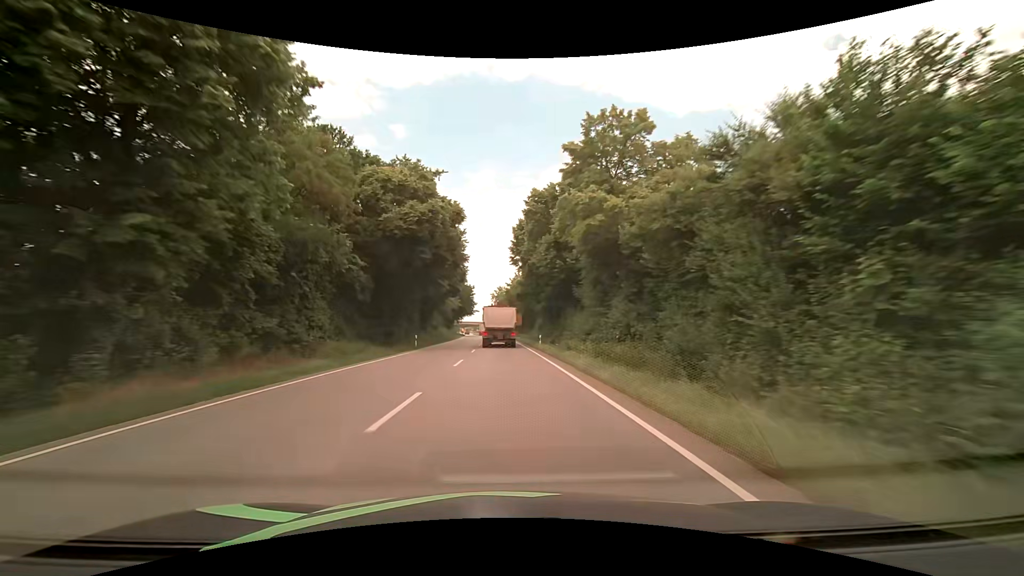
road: primary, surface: asphalt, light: Day
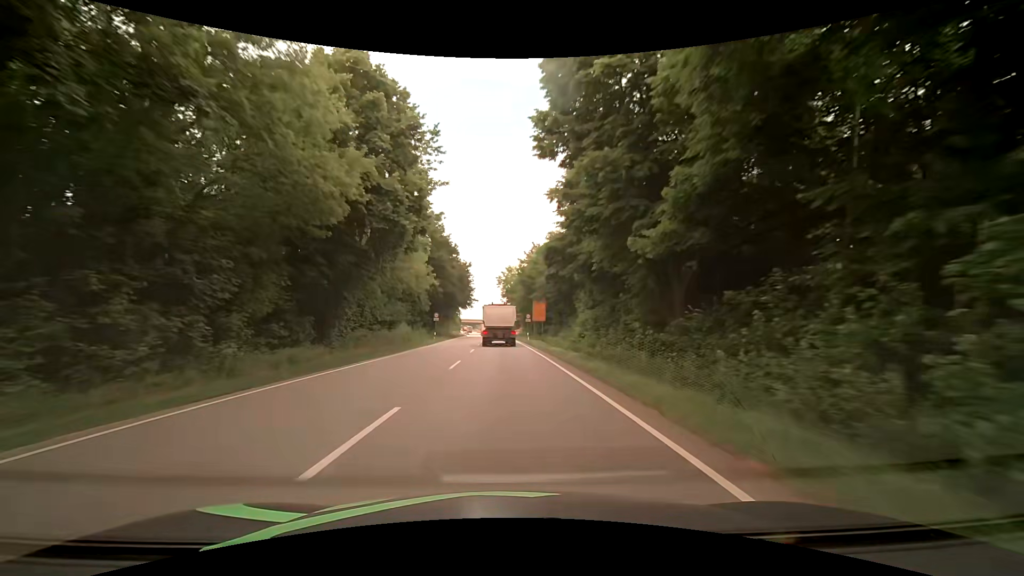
(-0.2, +37.9) m; -1°
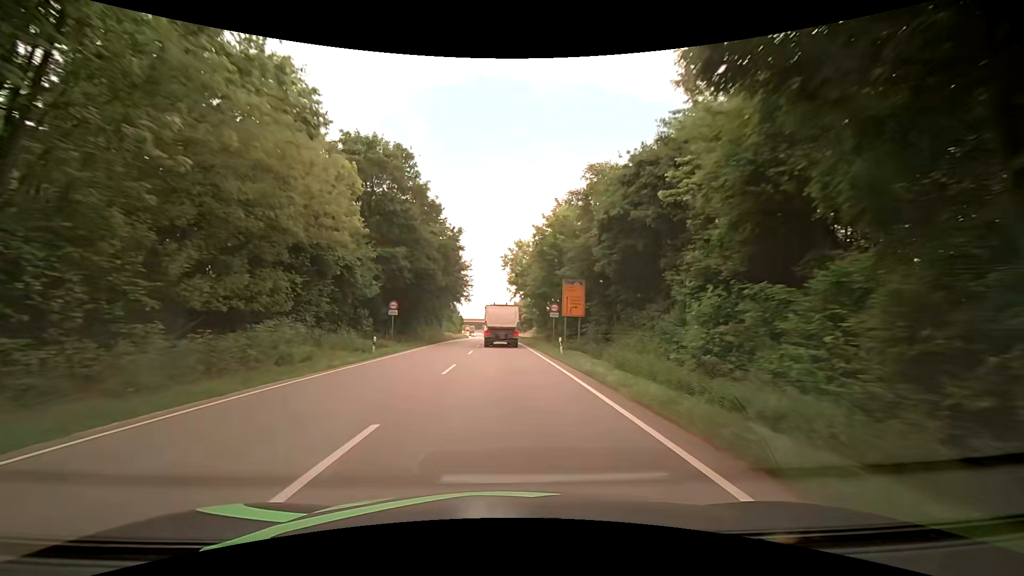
(-0.4, +25.2) m; -1°
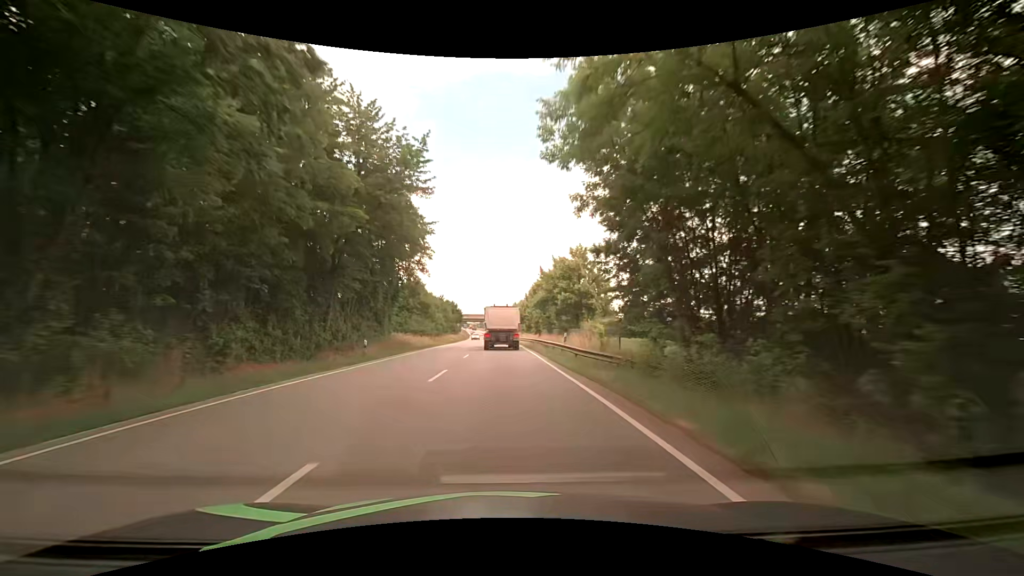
(-0.4, +49.7) m; -1°
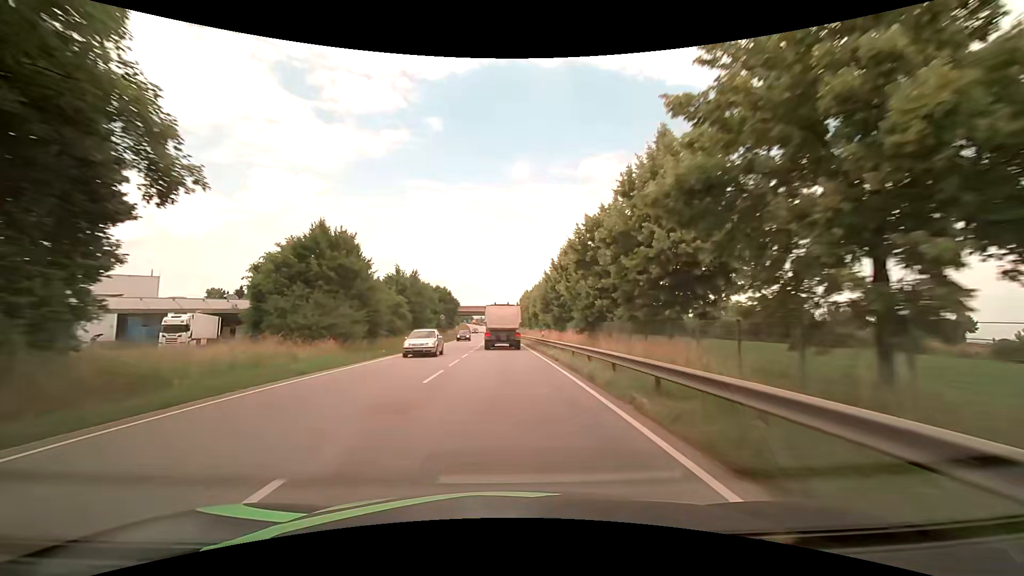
(-0.2, +36.3) m; -1°
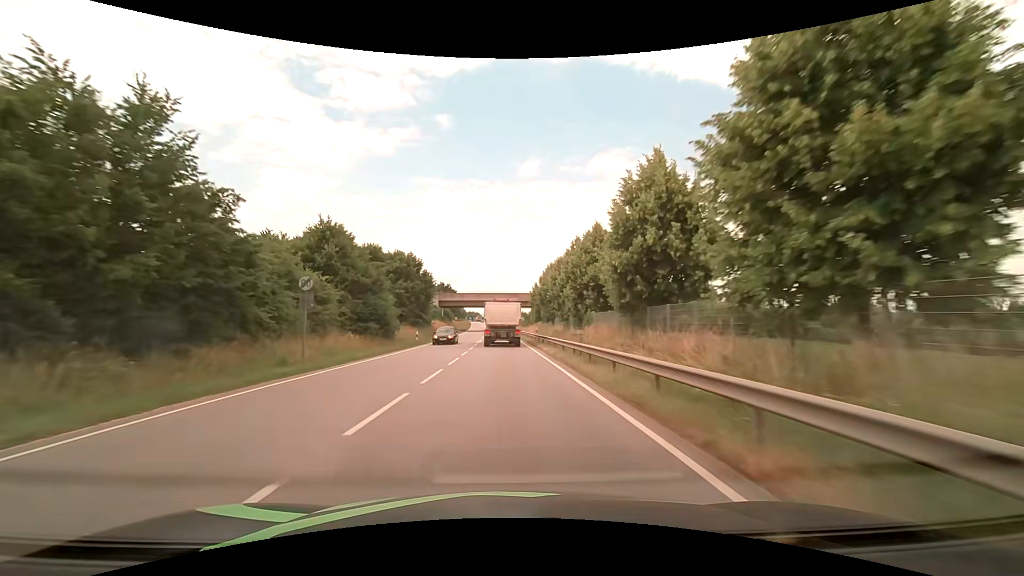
(-0.4, +47.8) m; -1°
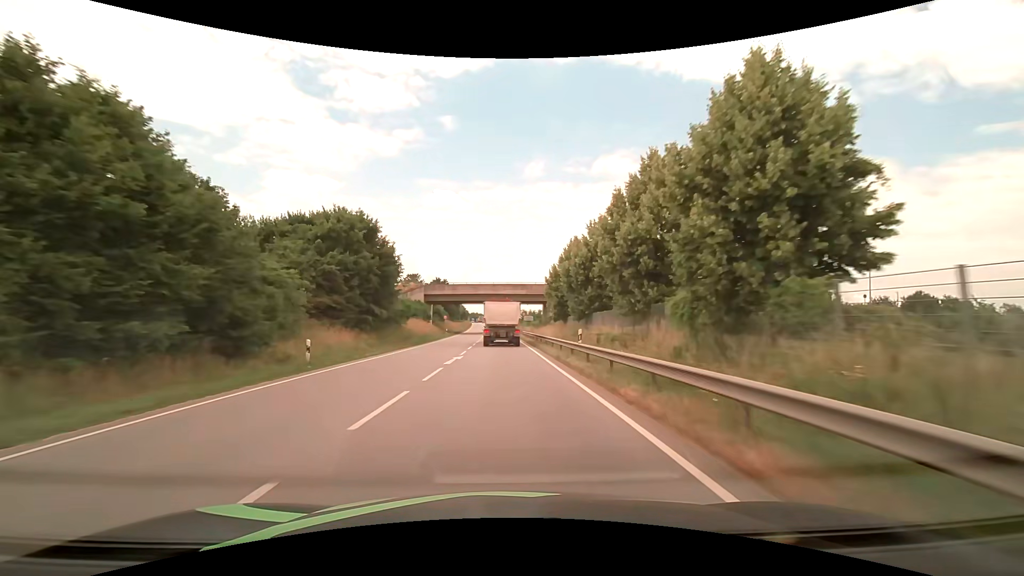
(-0.1, +23.7) m; 0°
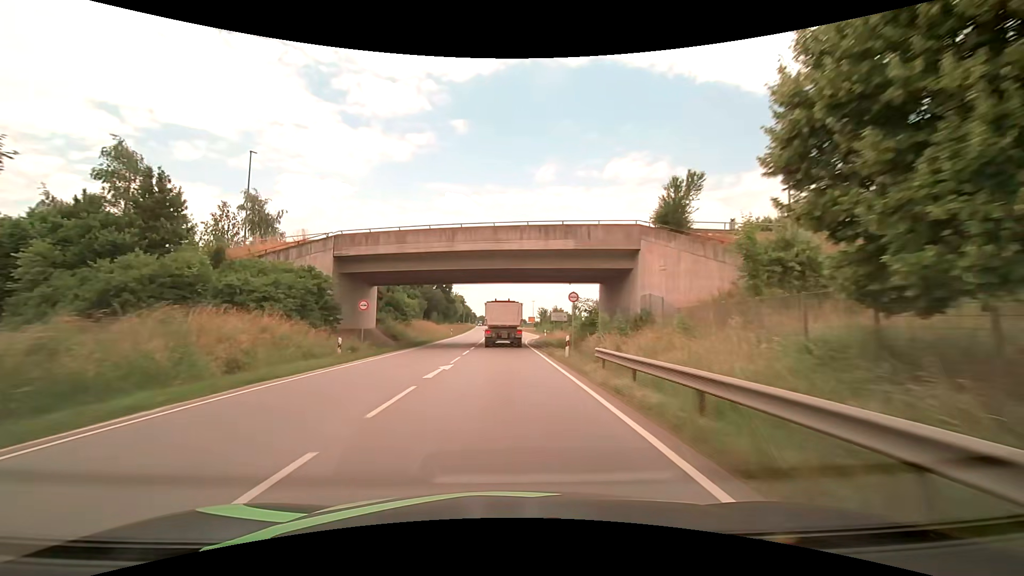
(-0.6, +46.9) m; -2°
(0, +10) (0, +20) (0, +30) (0, +40) (0, +50) (0, +60) (0, +70) (-1, +80) (-1, +90) (-1, +100) m
